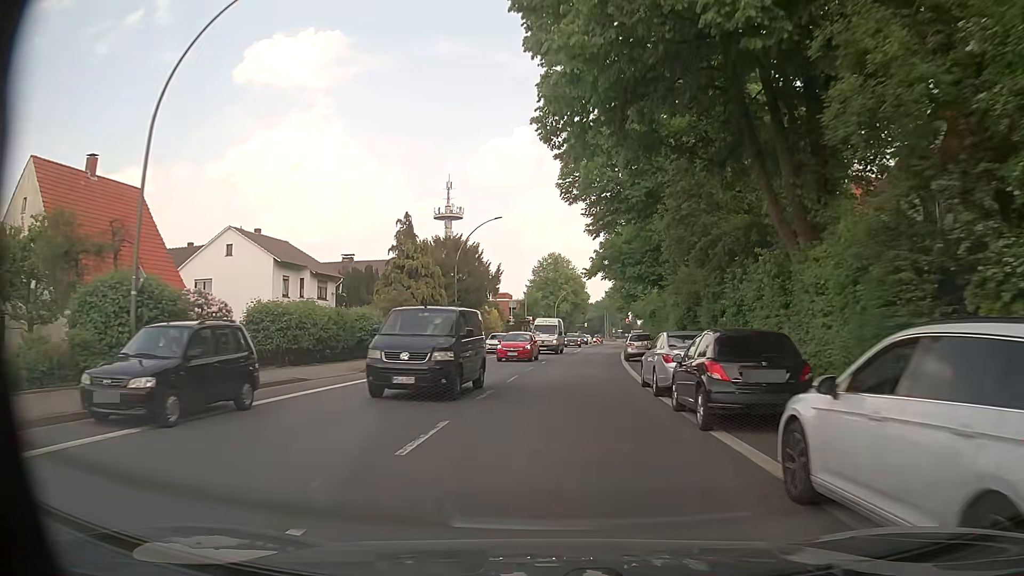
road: primary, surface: asphalt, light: Day
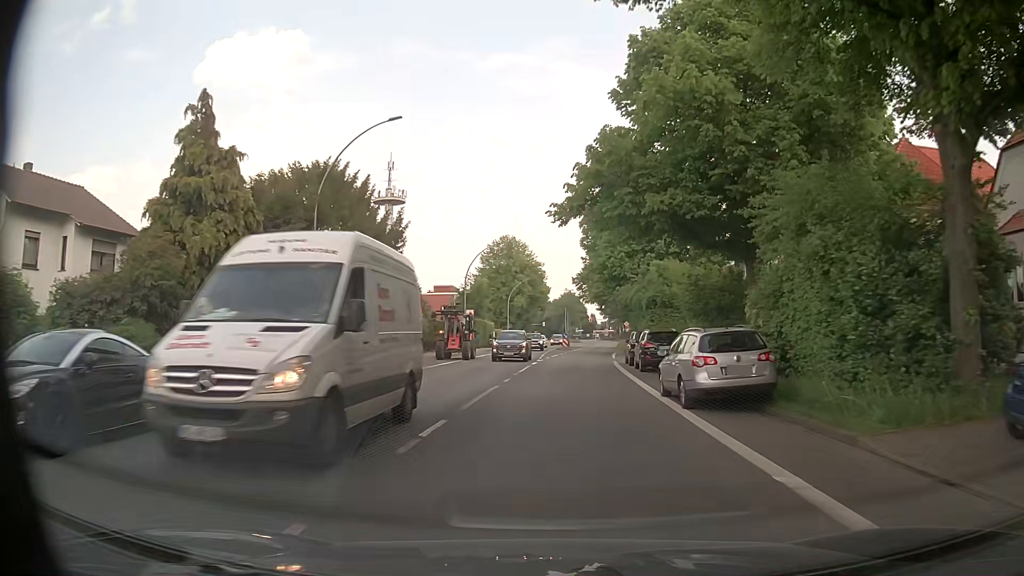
(+0.9, +23.9) m; +4°
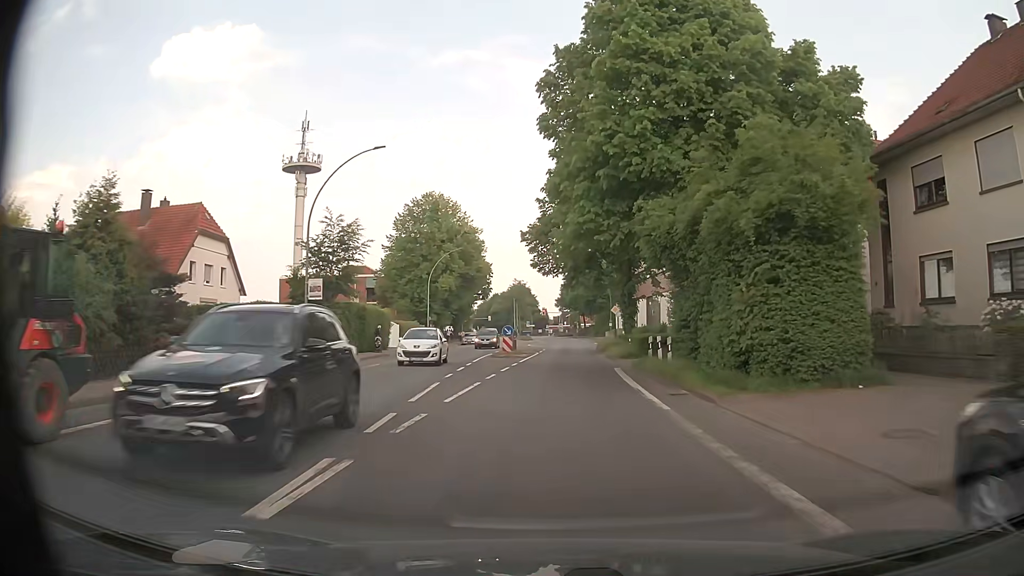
(+1.2, +31.8) m; +5°
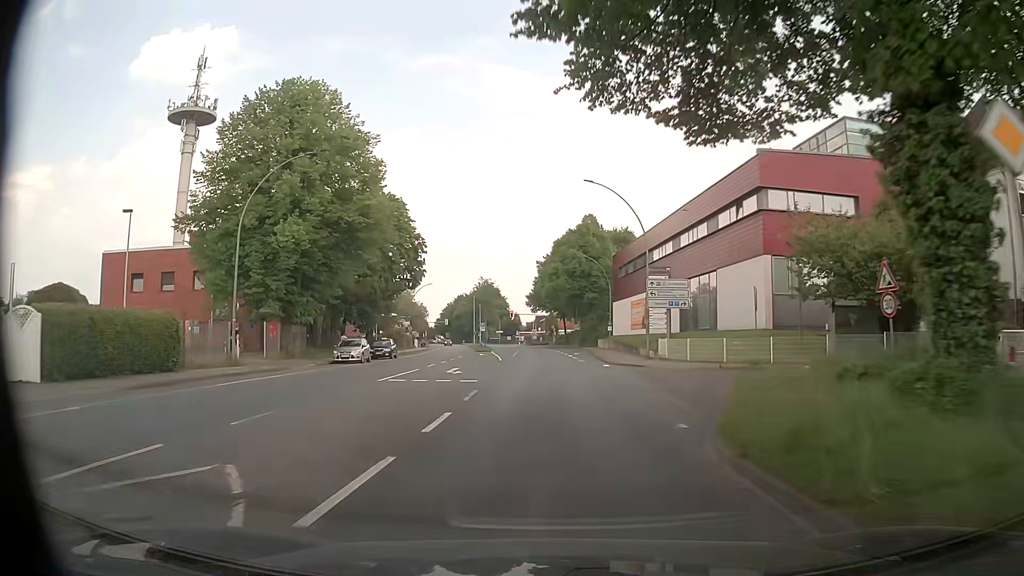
(+0.5, +39.7) m; +1°
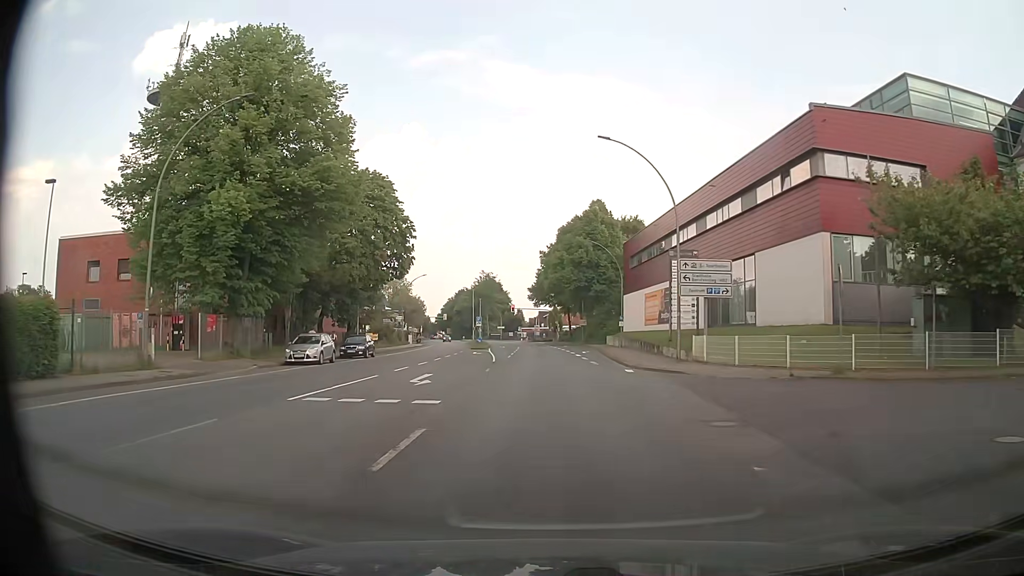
(0.0, +7.9) m; +1°
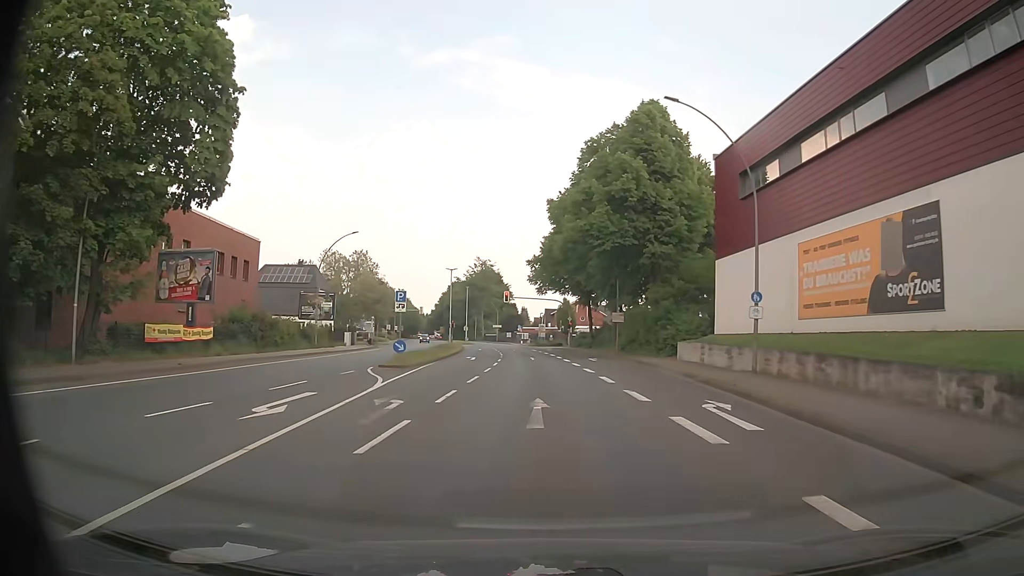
(-0.7, +39.5) m; -1°
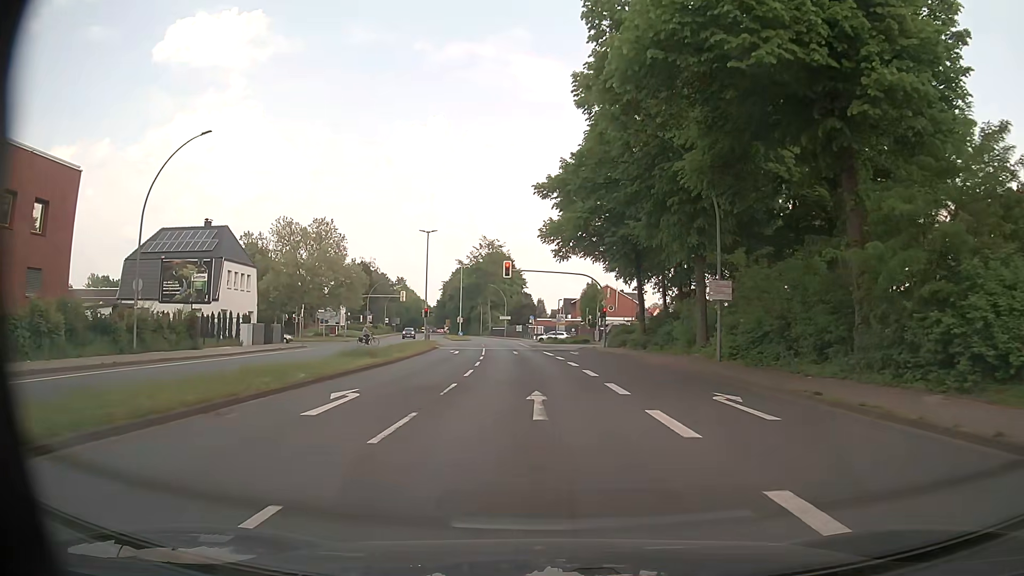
(-0.7, +29.5) m; -2°
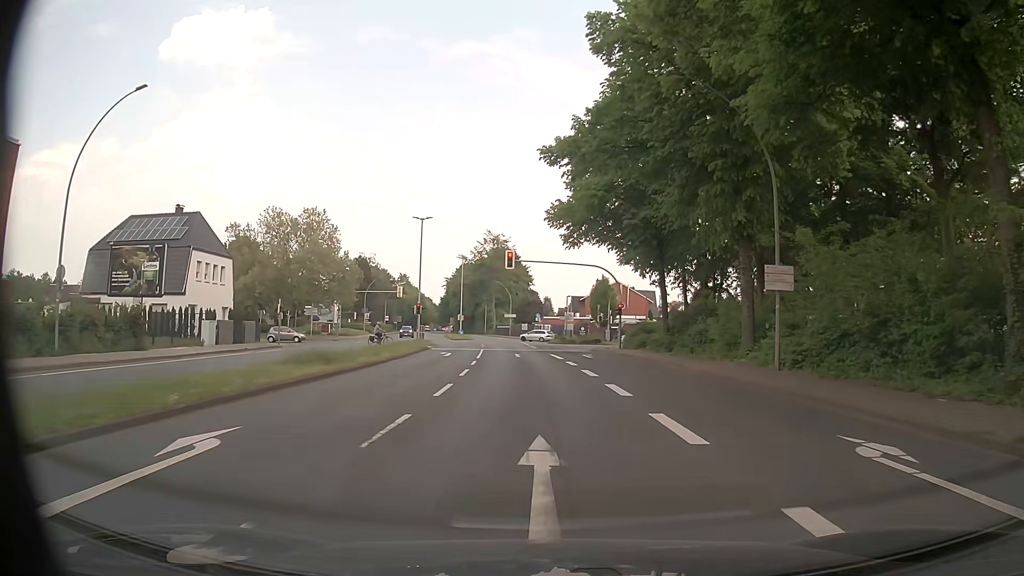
(0.0, +6.5) m; -1°
